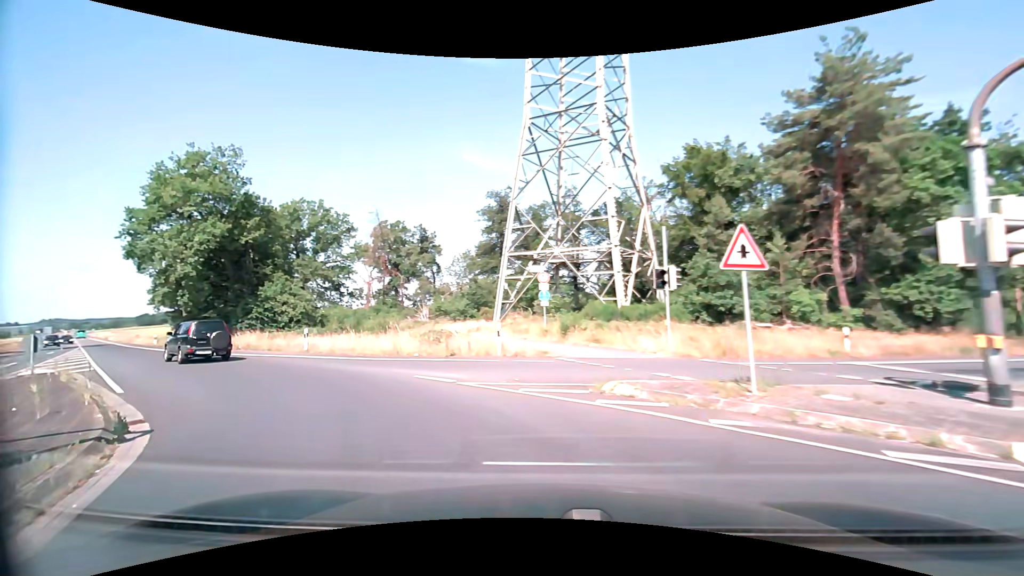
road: secondary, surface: asphalt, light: Day
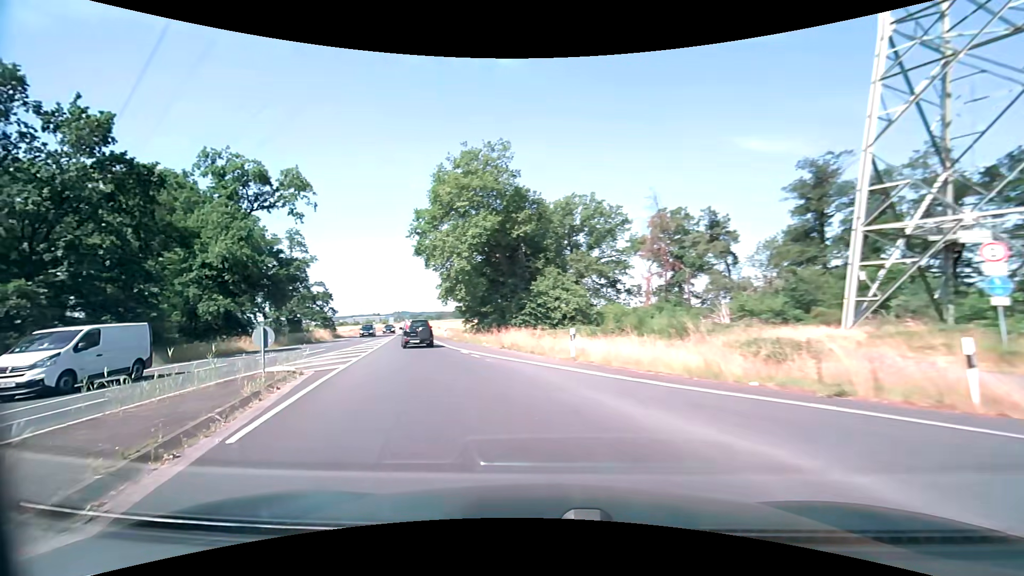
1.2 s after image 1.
(-2.3, +7.7) m; -33°
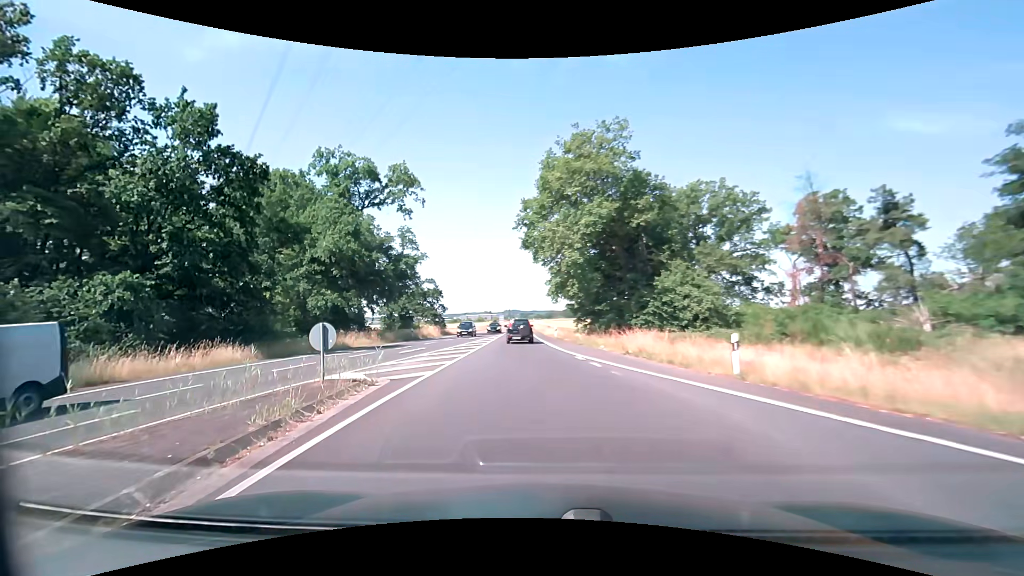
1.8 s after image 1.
(-0.5, +4.3) m; -12°
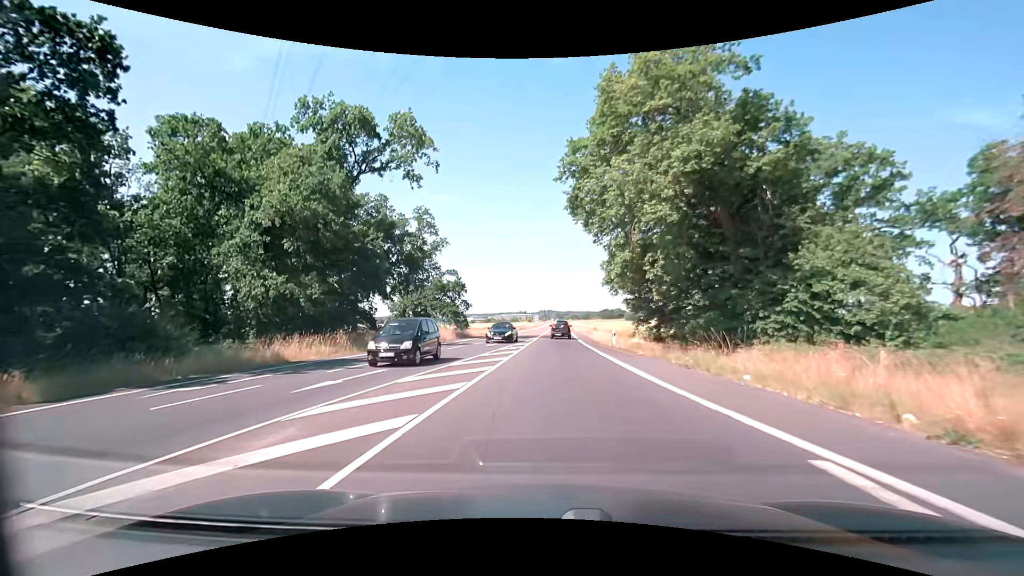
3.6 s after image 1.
(-1.1, +14.7) m; -5°
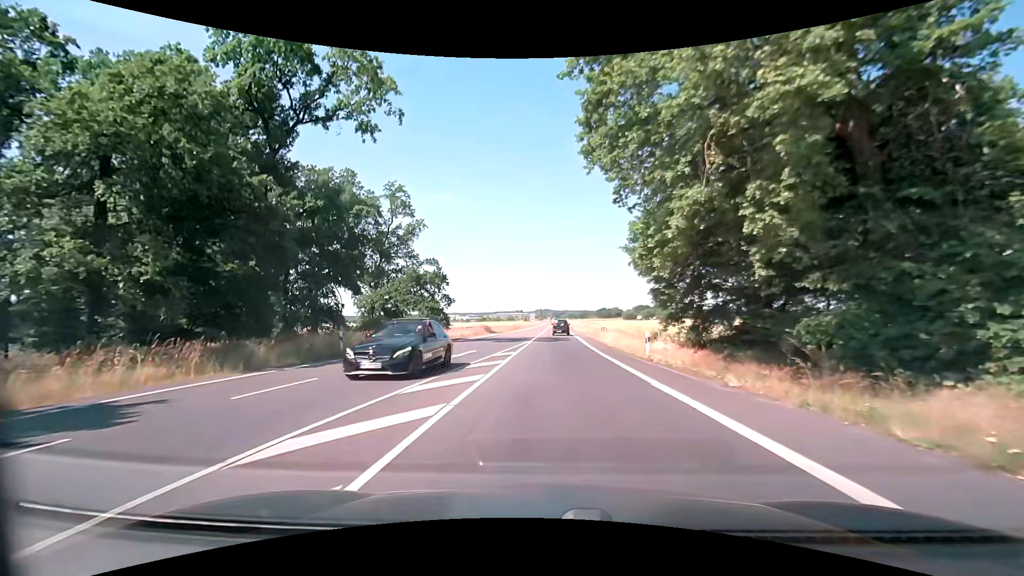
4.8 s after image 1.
(+0.1, +11.8) m; 0°
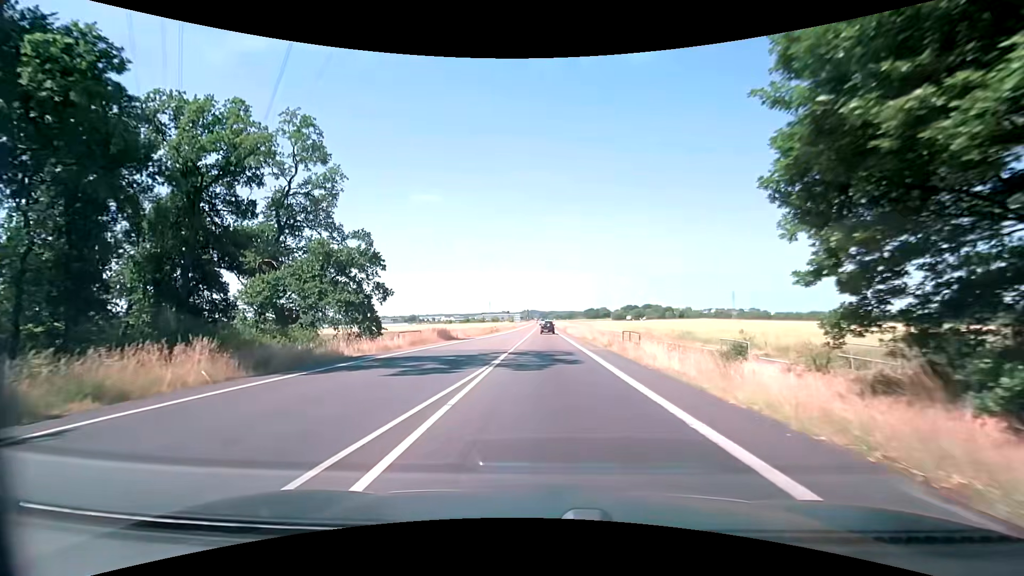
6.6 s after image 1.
(+0.3, +20.7) m; +2°
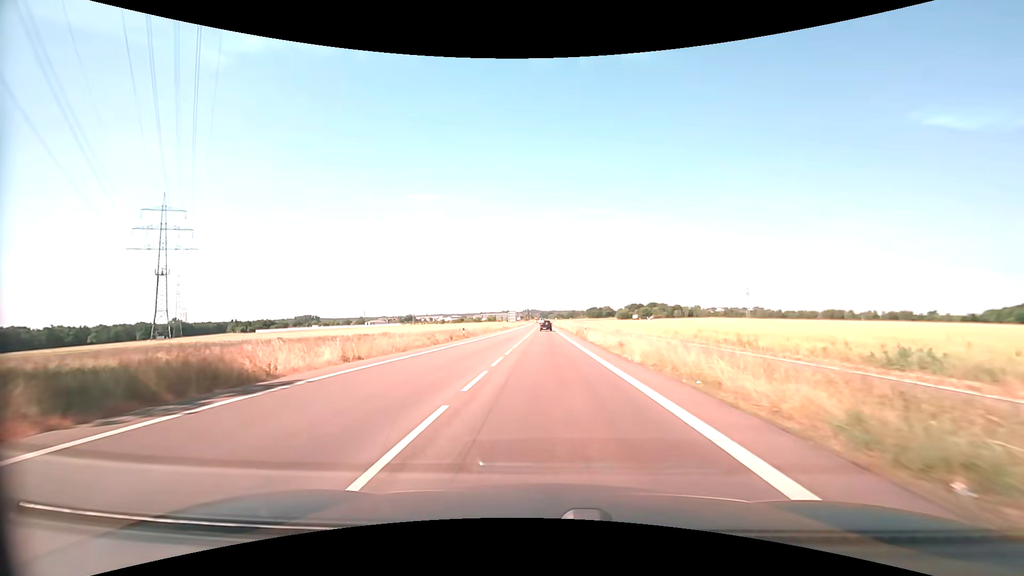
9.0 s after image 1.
(-0.3, +32.8) m; -1°
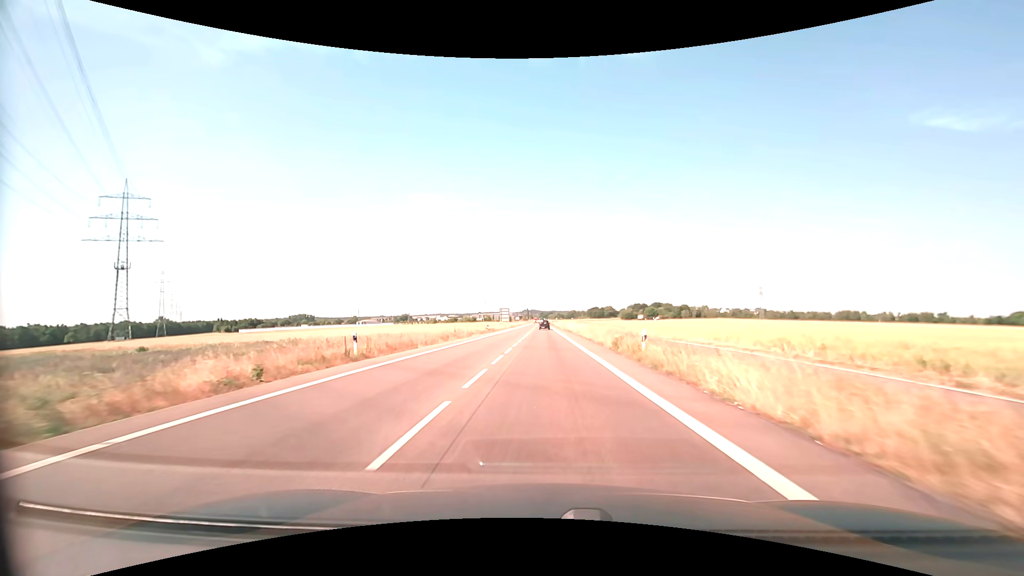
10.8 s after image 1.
(0.0, +28.2) m; 0°
(0, +10) (0, +20) (0, +30) (0, +40) (0, +50) (0, +60) (0, +70) (0, +80) (0, +90) (0, +100) m
